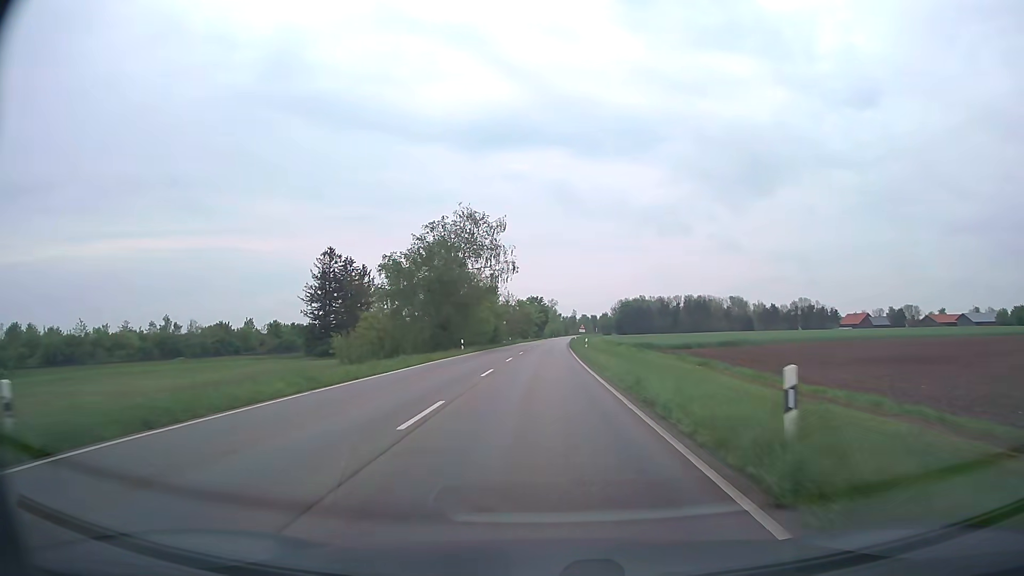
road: secondary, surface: asphalt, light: Day
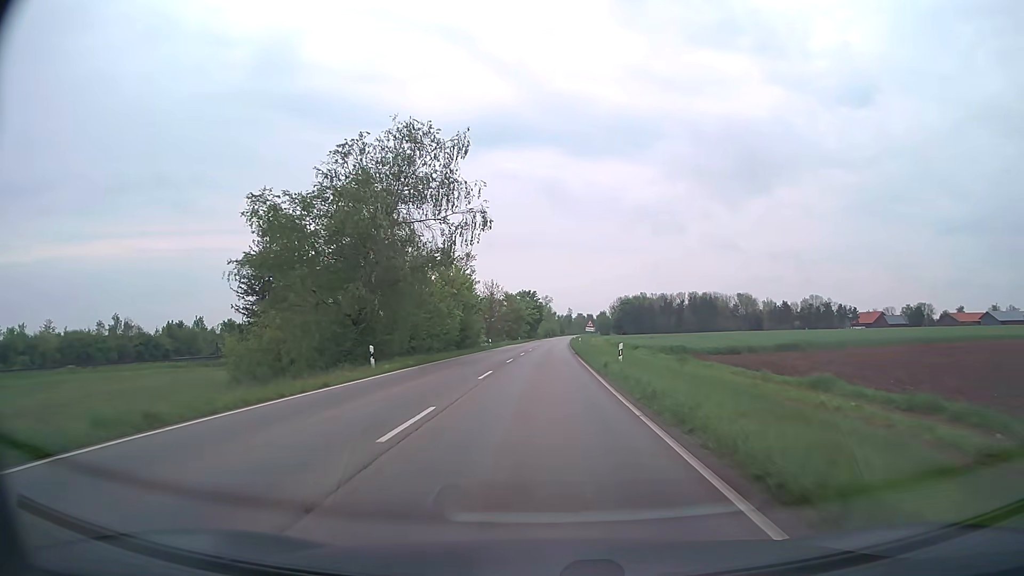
(+0.1, +25.0) m; +1°
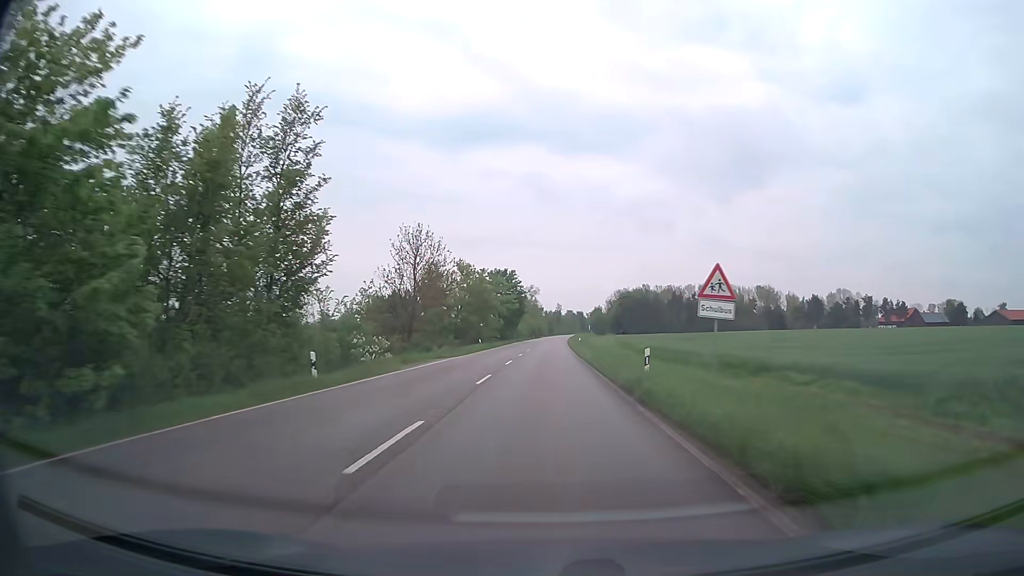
(+0.5, +50.0) m; +1°
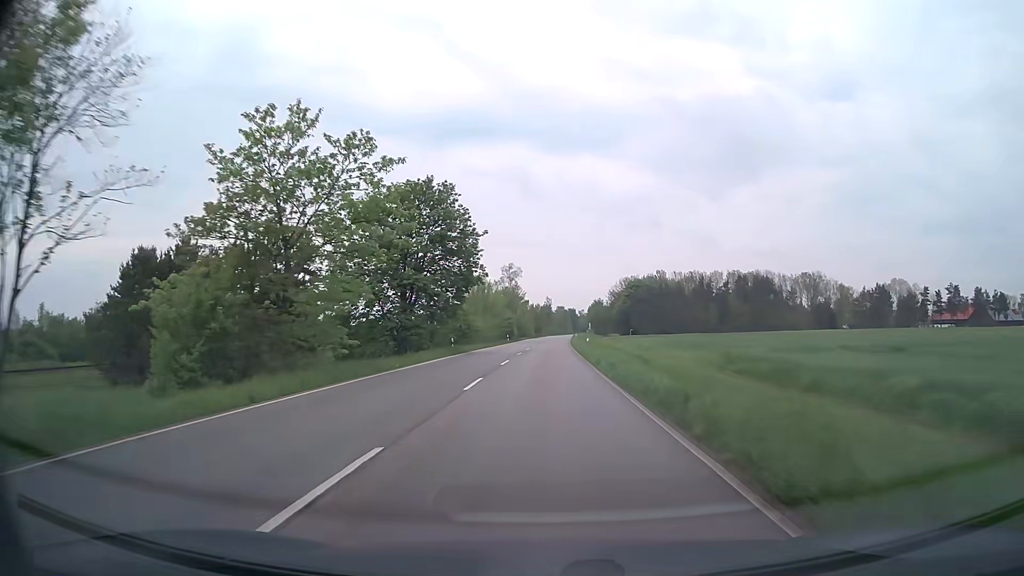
(+0.6, +62.7) m; +1°
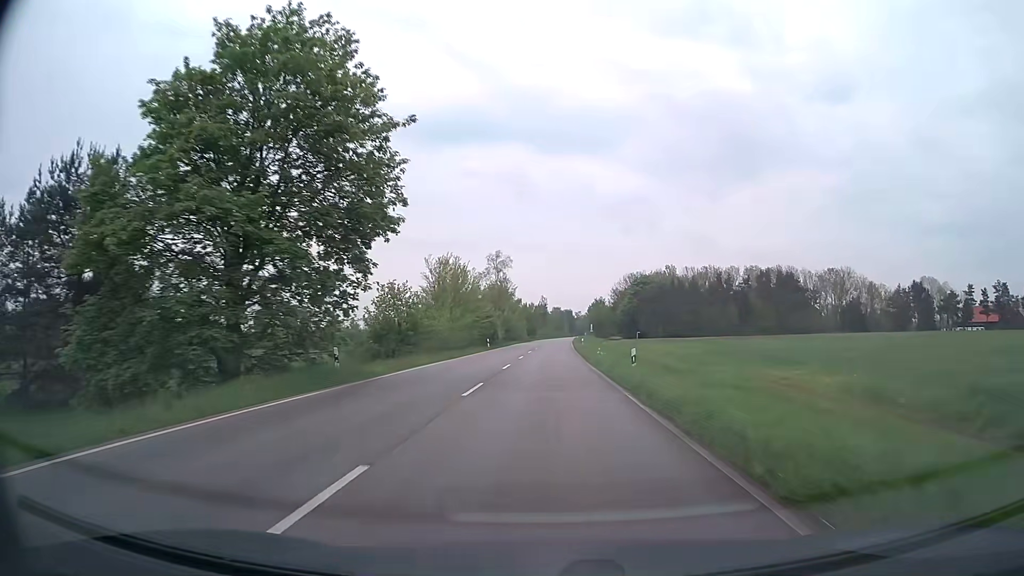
(+0.1, +25.0) m; 0°
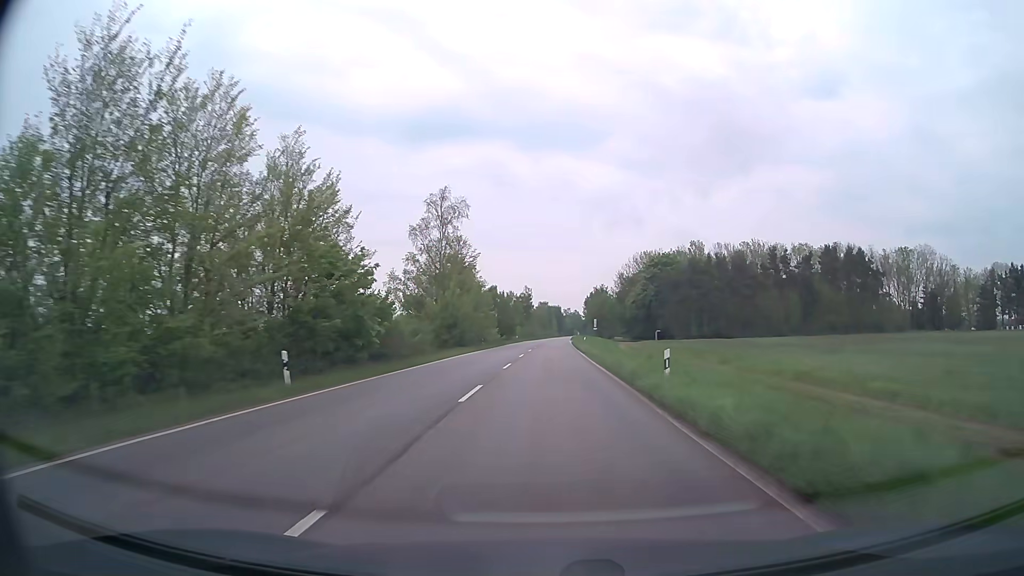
(+0.5, +49.6) m; +1°
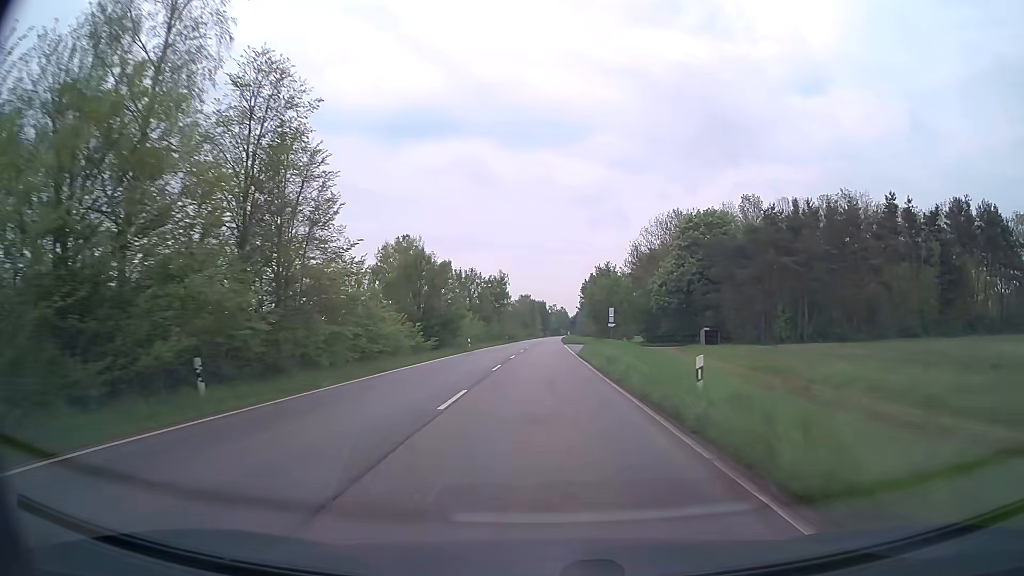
(+0.6, +49.1) m; +1°
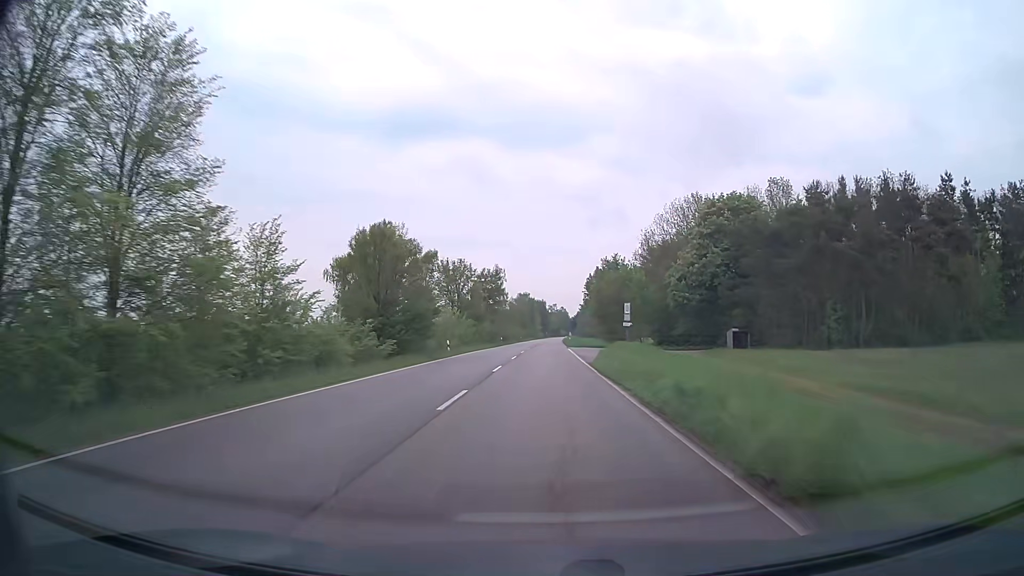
(0.0, +12.2) m; 0°
(0, +10) (0, +20) (0, +30) (0, +40) (0, +50) (0, +60) (0, +70) (+1, +80) (+1, +90) (+1, +100) m
